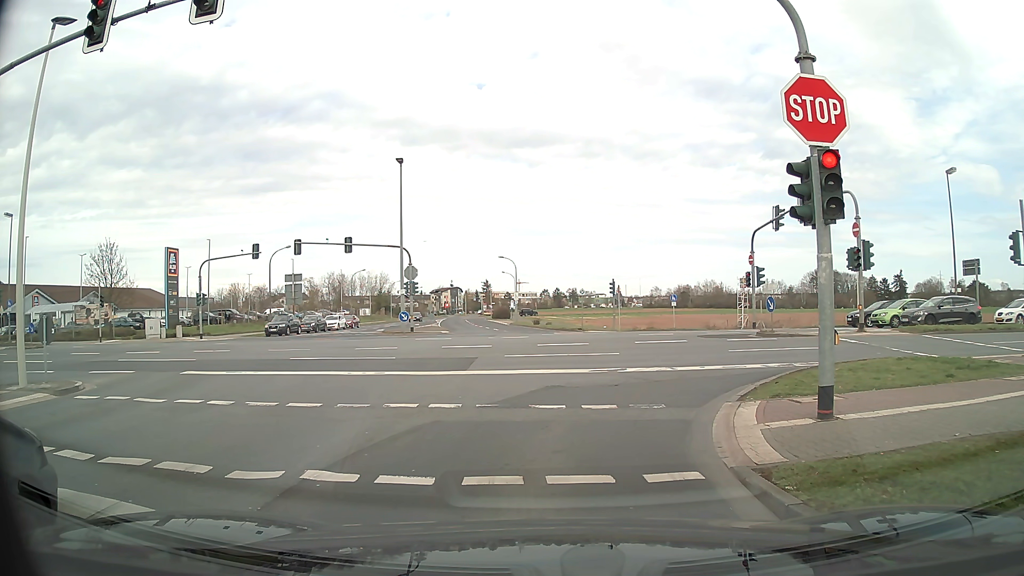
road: tertiary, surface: asphalt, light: Day
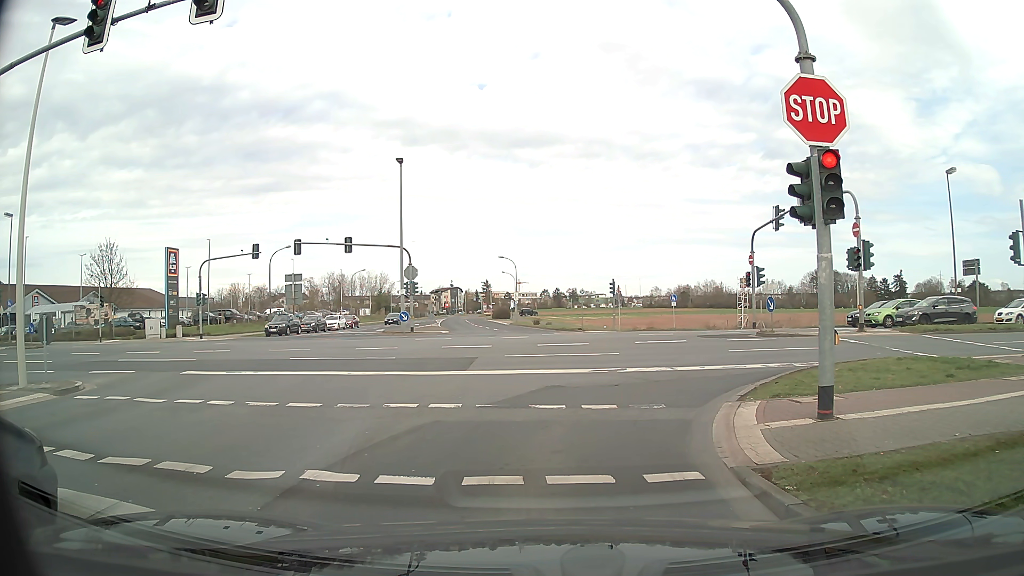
(0.0, 0.0) m; 0°
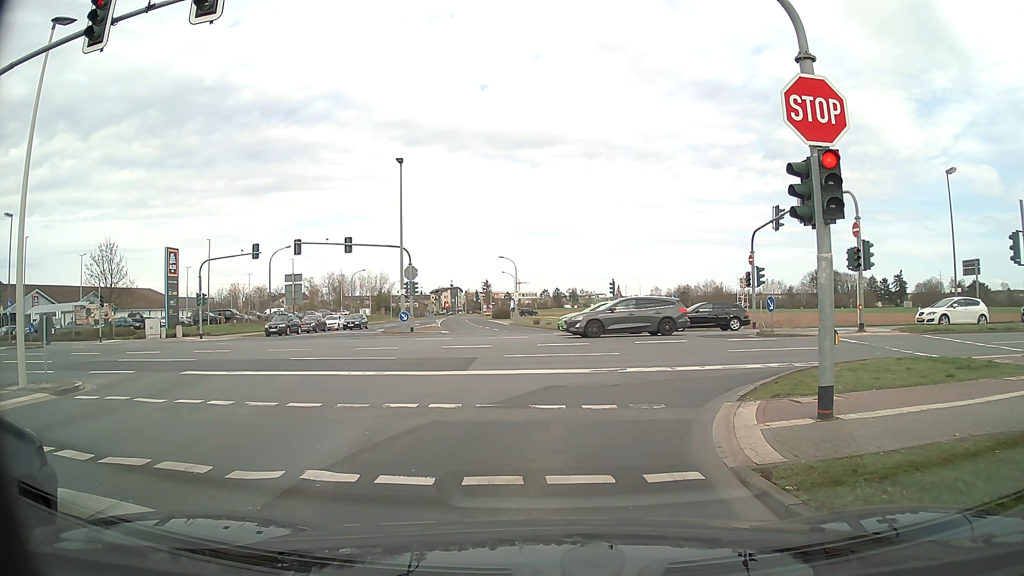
(0.0, 0.0) m; 0°
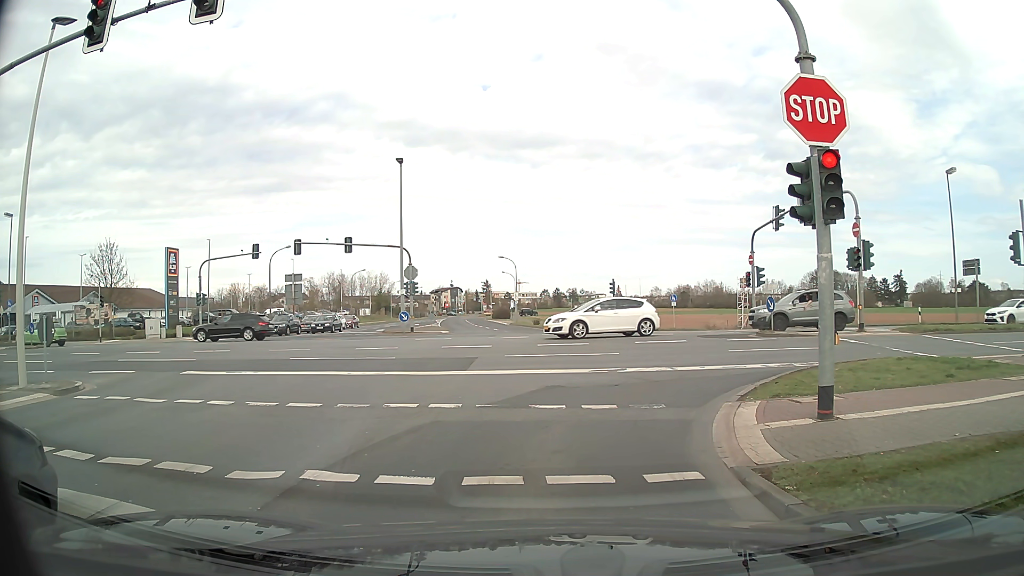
(0.0, 0.0) m; 0°
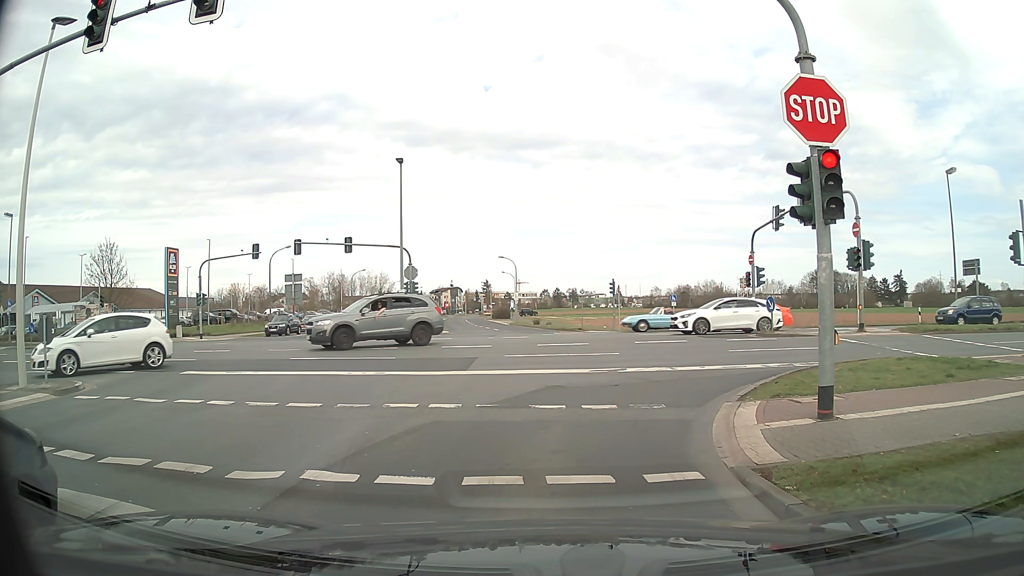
(0.0, 0.0) m; 0°
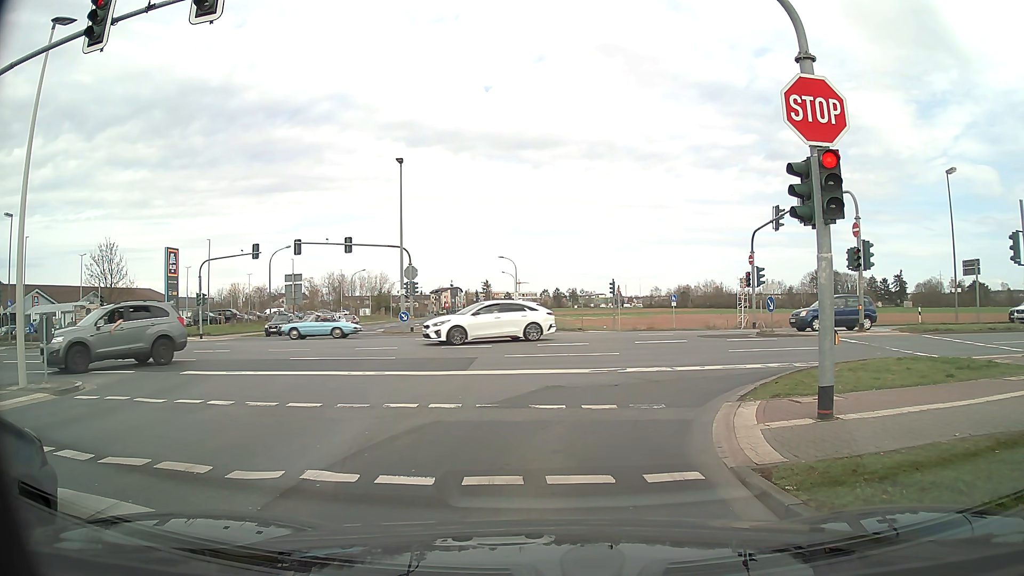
(0.0, 0.0) m; 0°
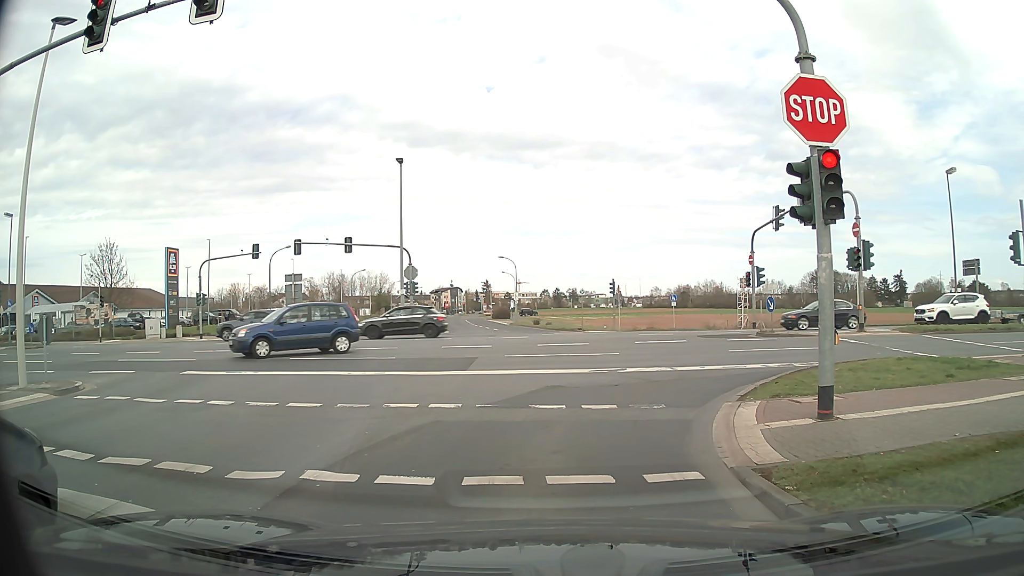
(0.0, 0.0) m; 0°
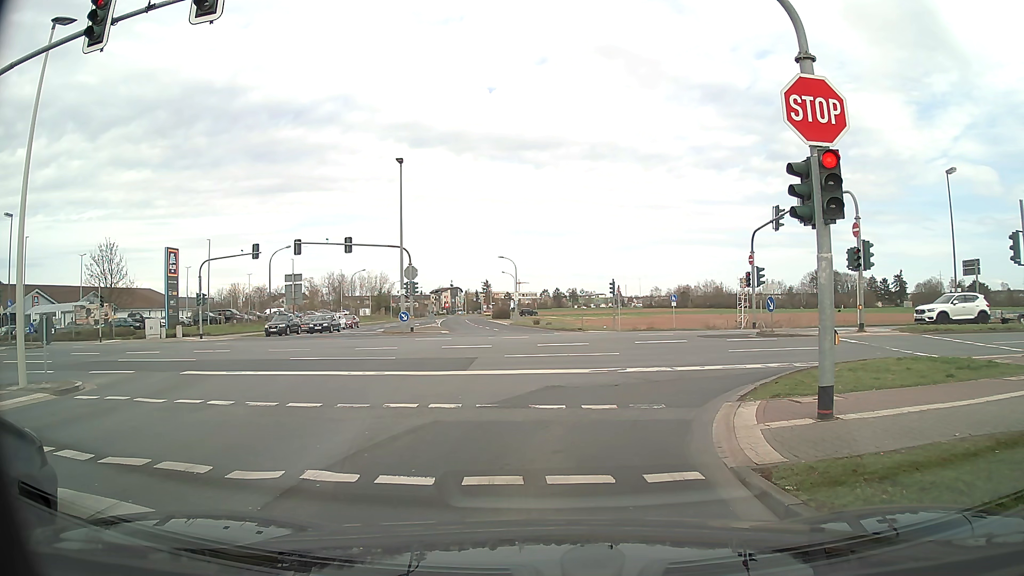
(0.0, 0.0) m; 0°
